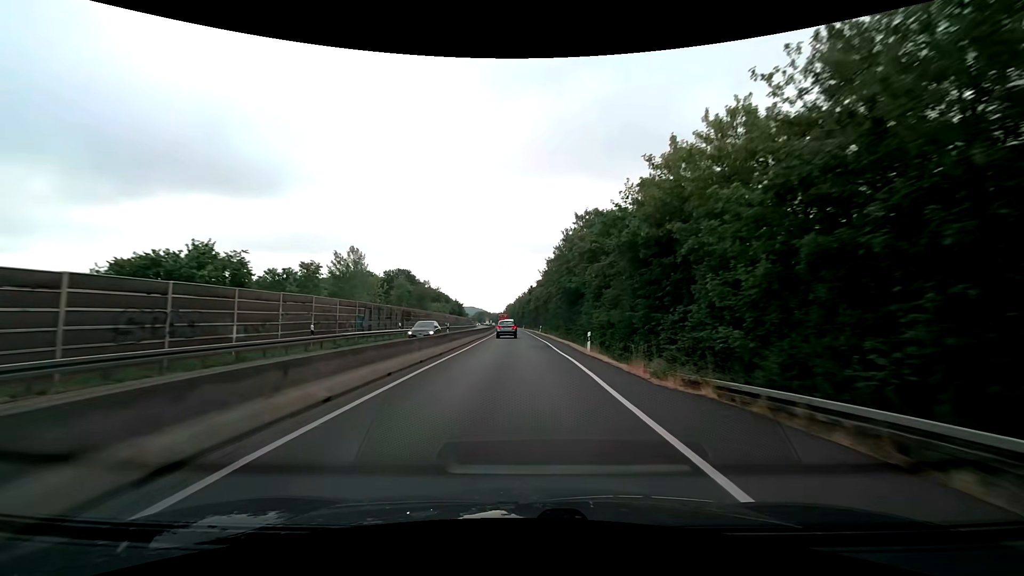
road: trunk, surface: asphalt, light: Day
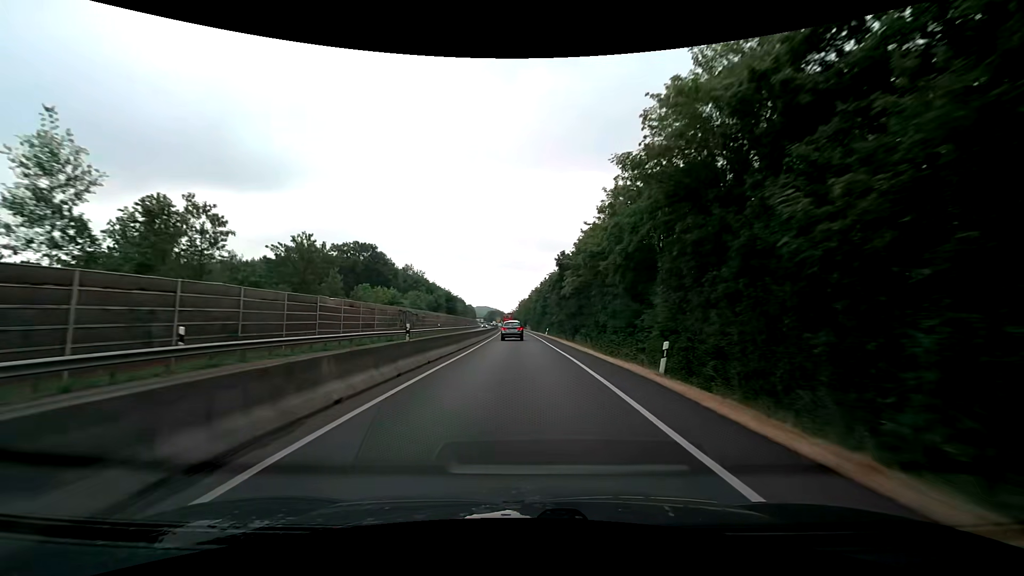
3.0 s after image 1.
(-0.8, +60.8) m; -2°
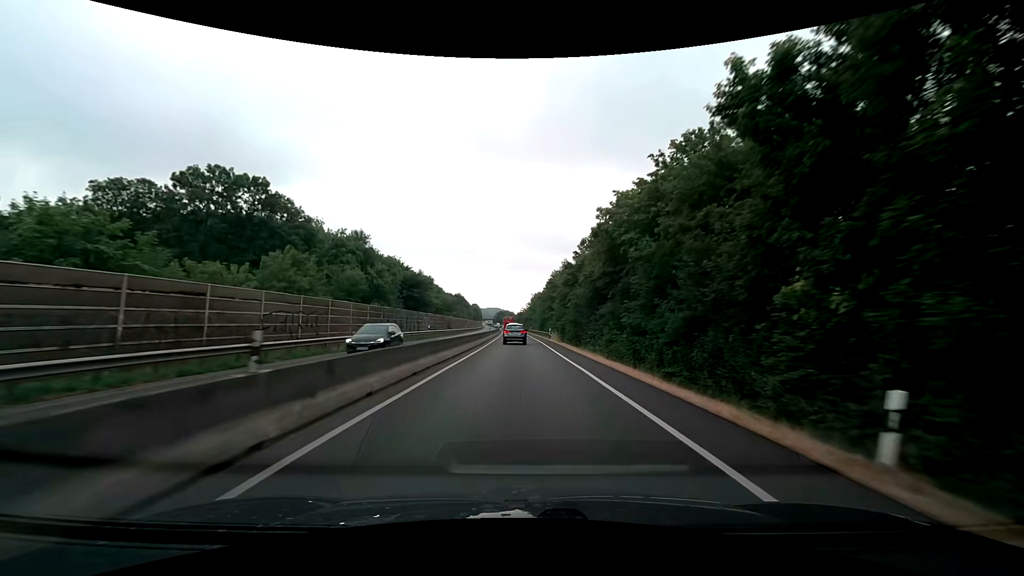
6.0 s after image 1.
(-0.3, +59.2) m; -1°
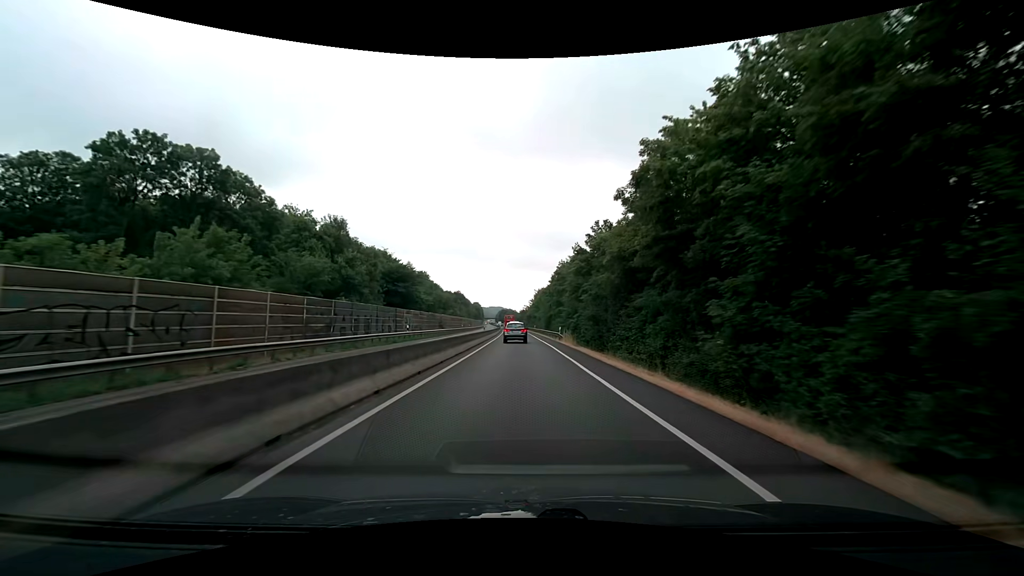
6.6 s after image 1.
(0.0, +11.7) m; 0°
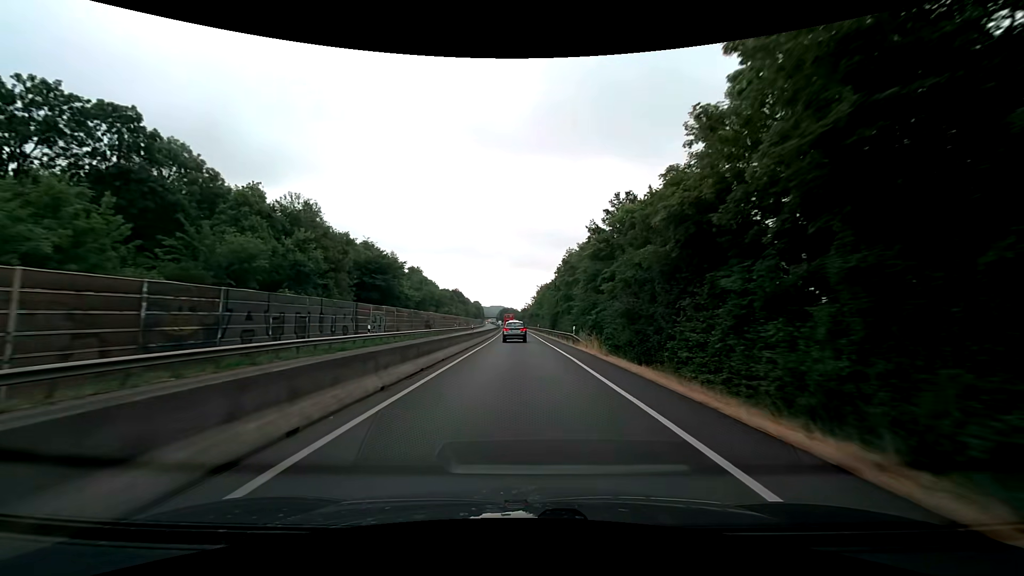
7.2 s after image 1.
(0.0, +11.7) m; 0°
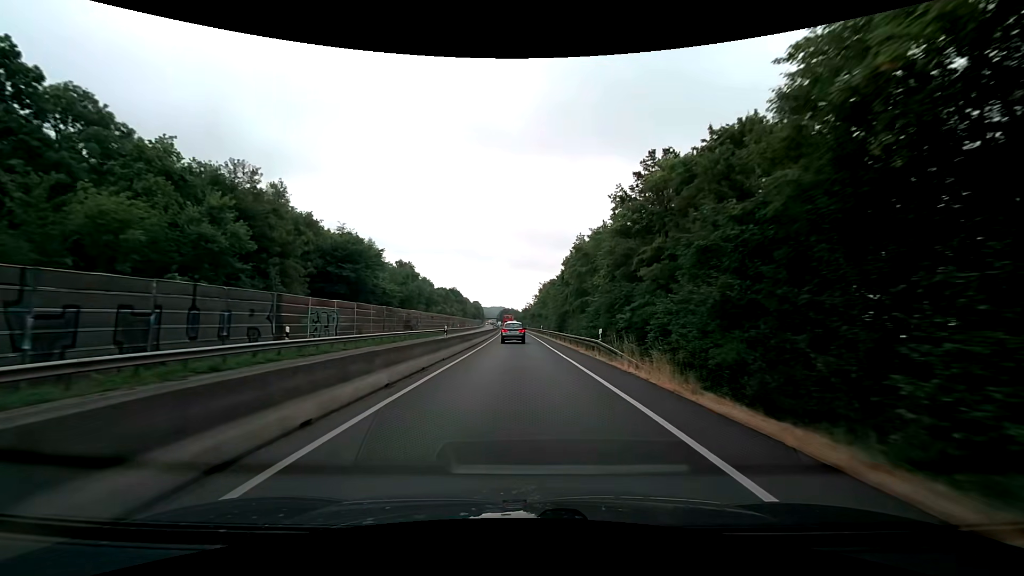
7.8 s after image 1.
(-0.1, +11.6) m; 0°
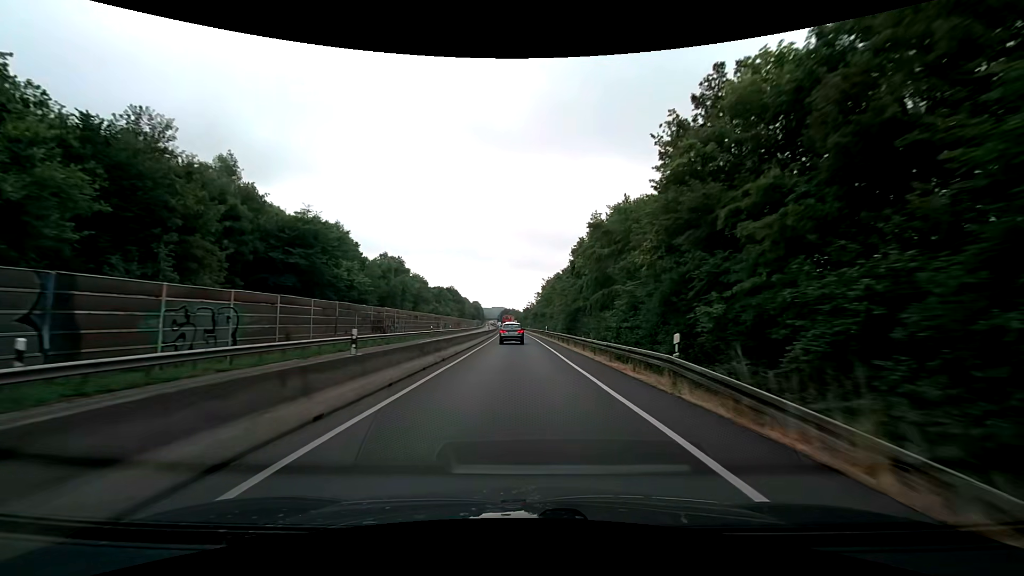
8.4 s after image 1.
(0.0, +11.5) m; 0°
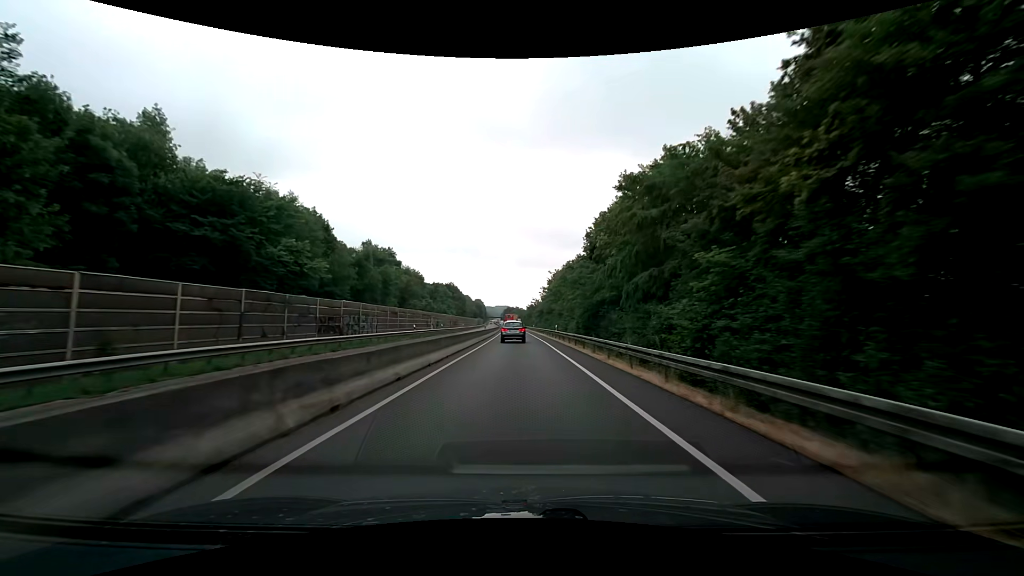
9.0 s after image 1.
(-0.1, +11.5) m; -1°
(0, +10) (0, +20) (0, +30) (0, +40) (0, +50) (-1, +60) (-1, +70) (-1, +80) (-1, +90) (-2, +100) m
